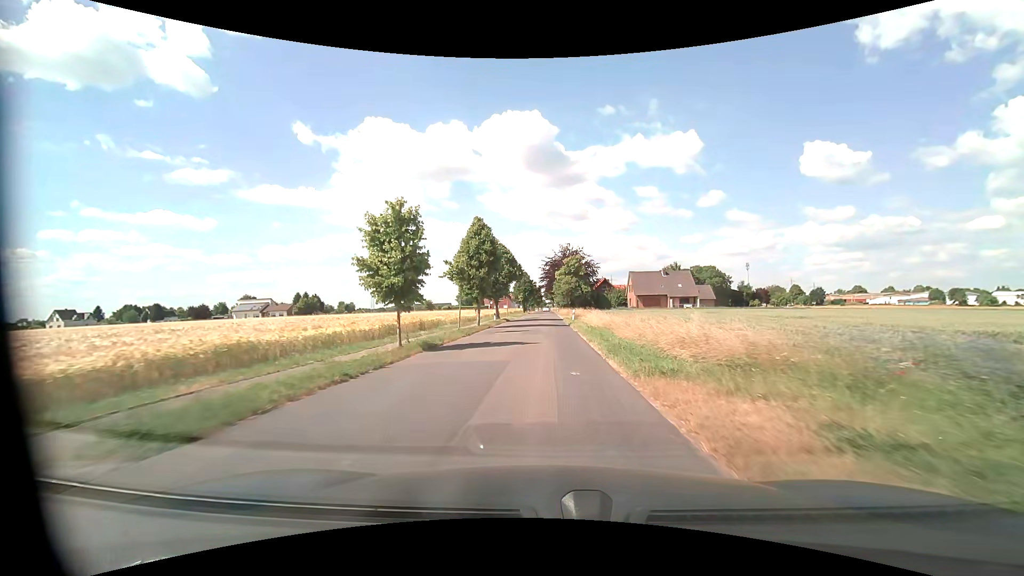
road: residential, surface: asphalt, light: Day
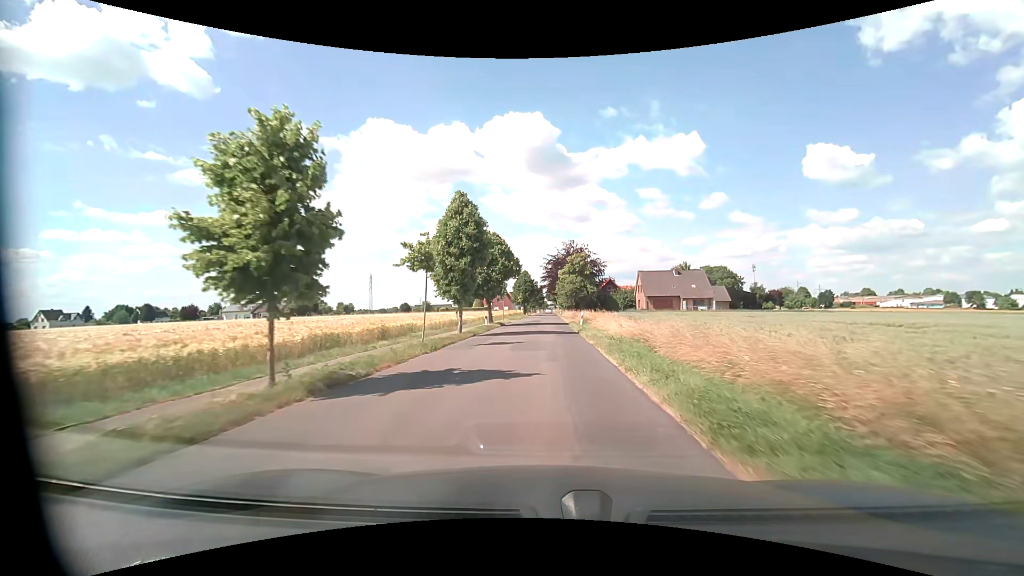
(0.0, +8.0) m; 0°
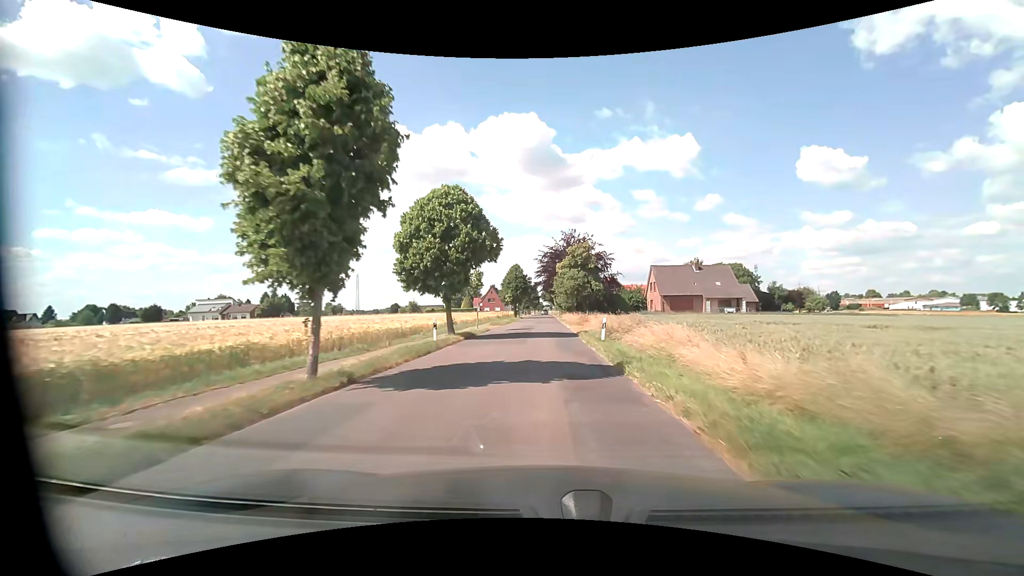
(0.0, +16.1) m; 0°
(0, +10) (0, +20) (0, +30) (0, +40) (0, +50) (0, +60) (0, +70) (0, +80) (+1, +90) (+1, +100) m
